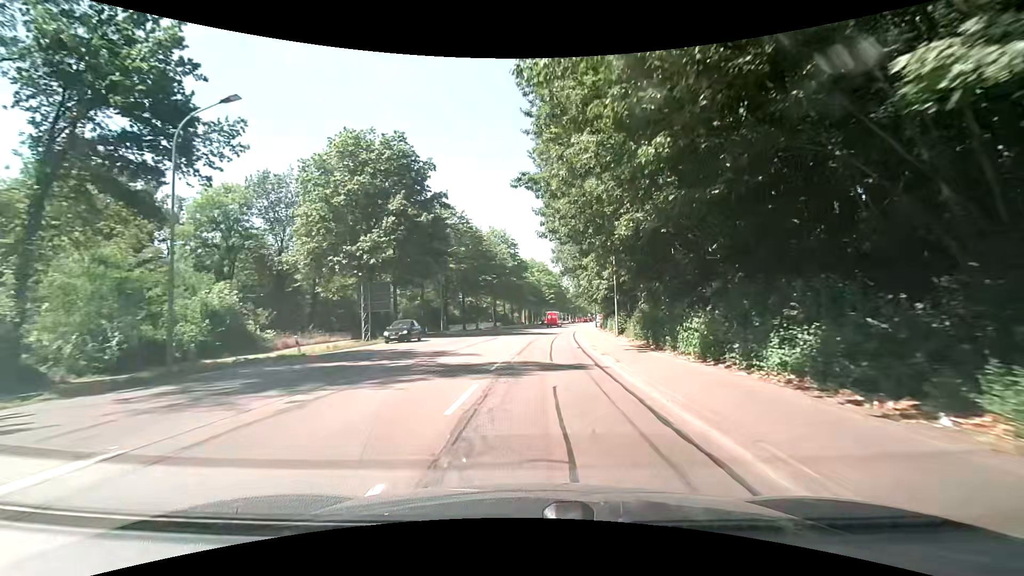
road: secondary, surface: asphalt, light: Day
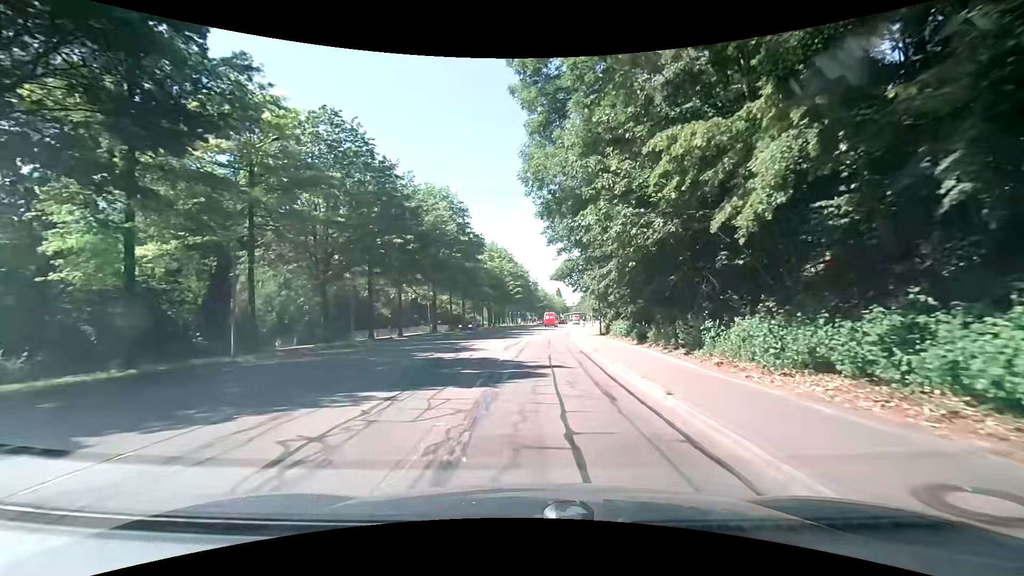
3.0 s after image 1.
(+1.6, +33.3) m; +4°
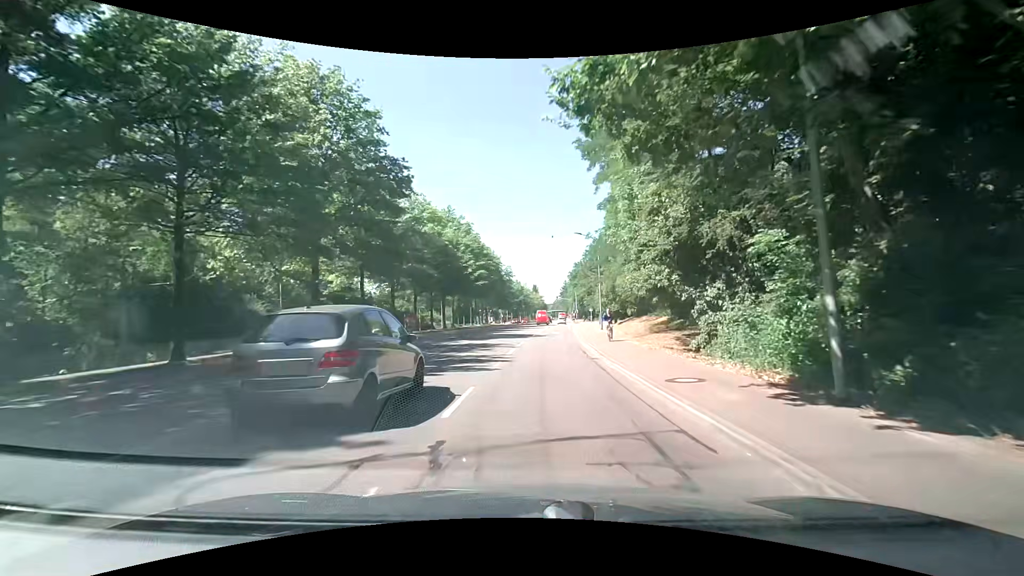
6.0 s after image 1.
(+1.3, +32.6) m; +3°
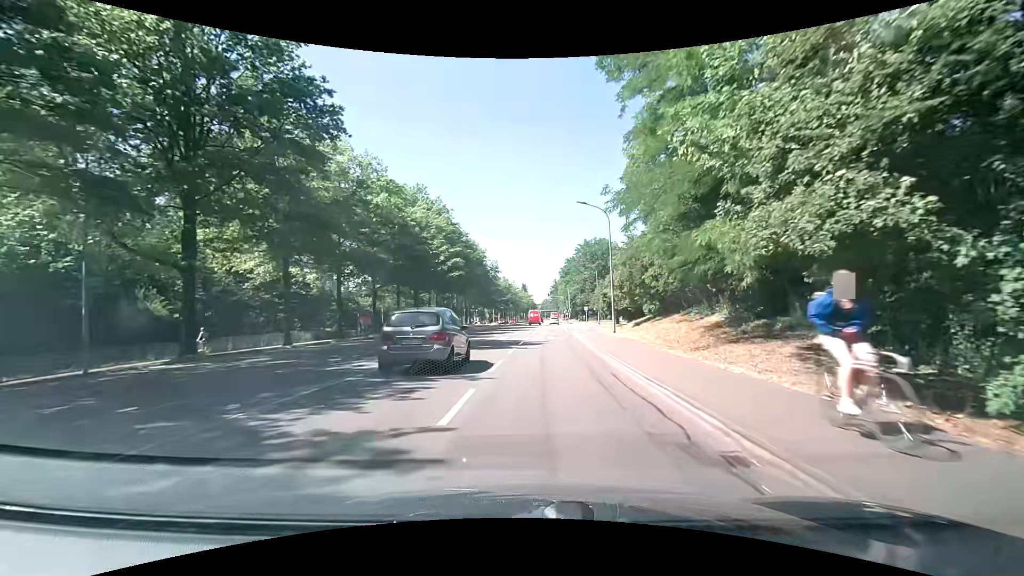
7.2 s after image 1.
(+0.2, +12.7) m; +2°
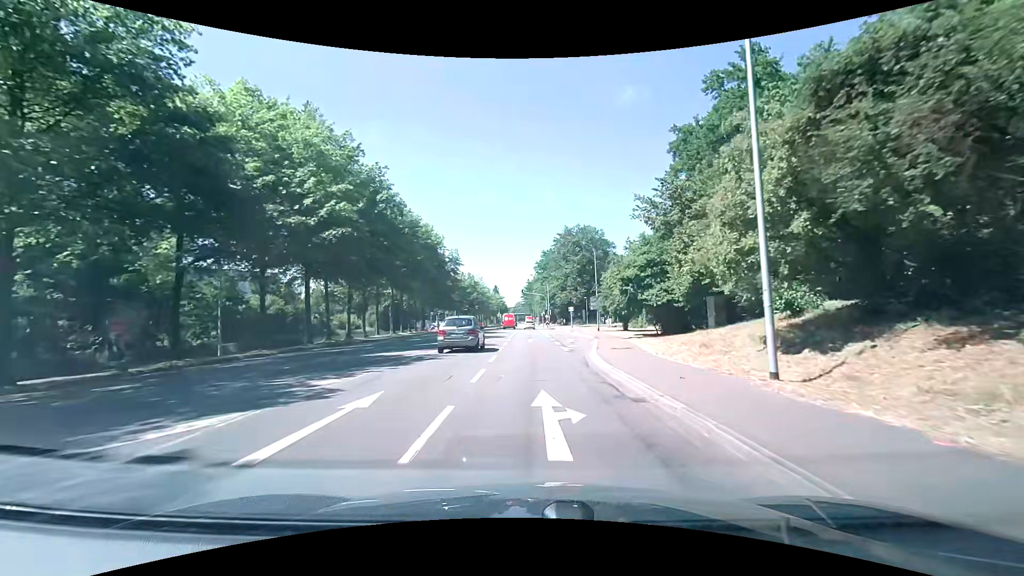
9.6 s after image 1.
(+0.4, +25.6) m; +3°
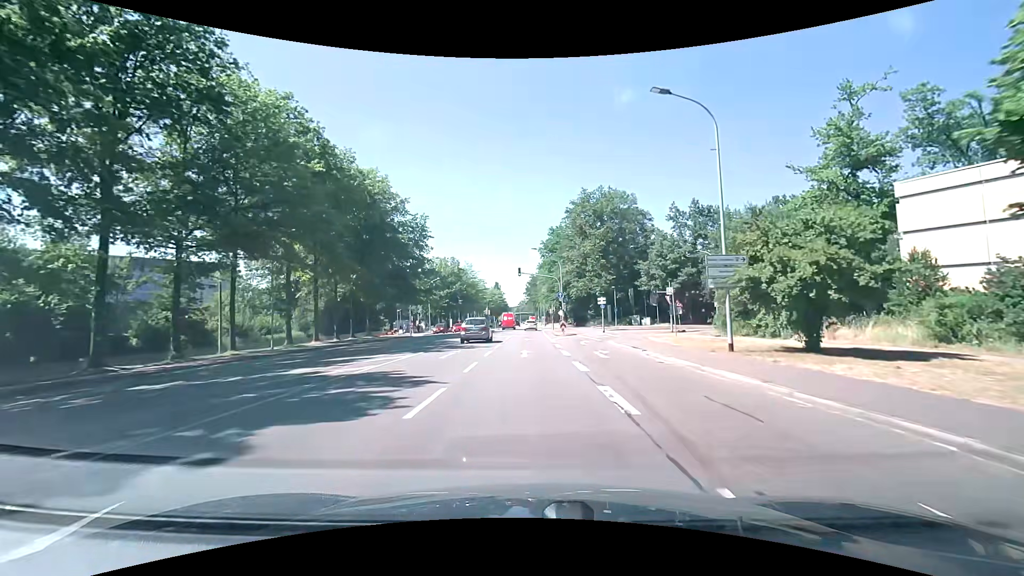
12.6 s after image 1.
(+0.3, +33.5) m; 0°
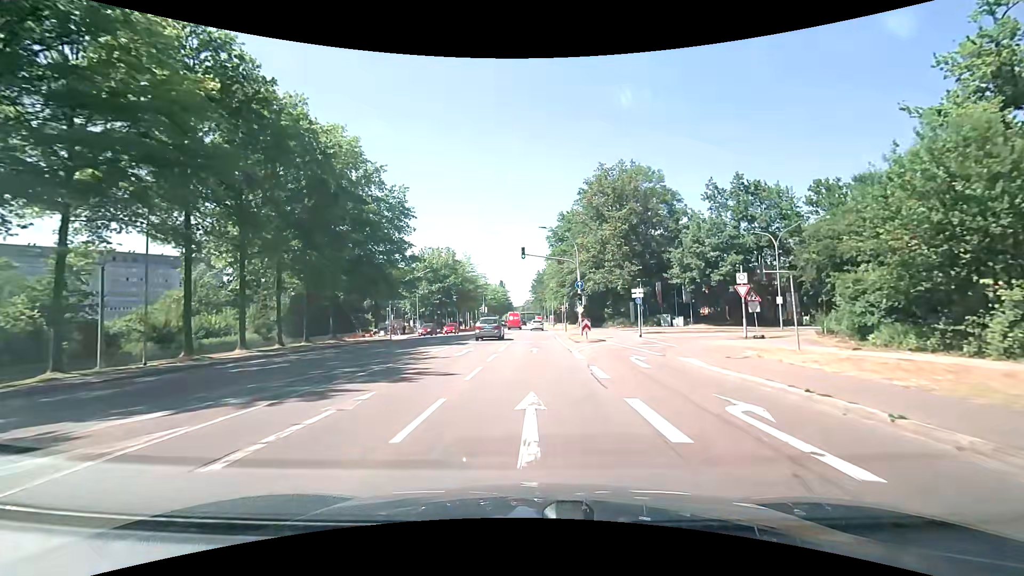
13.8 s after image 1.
(-0.2, +13.5) m; -1°
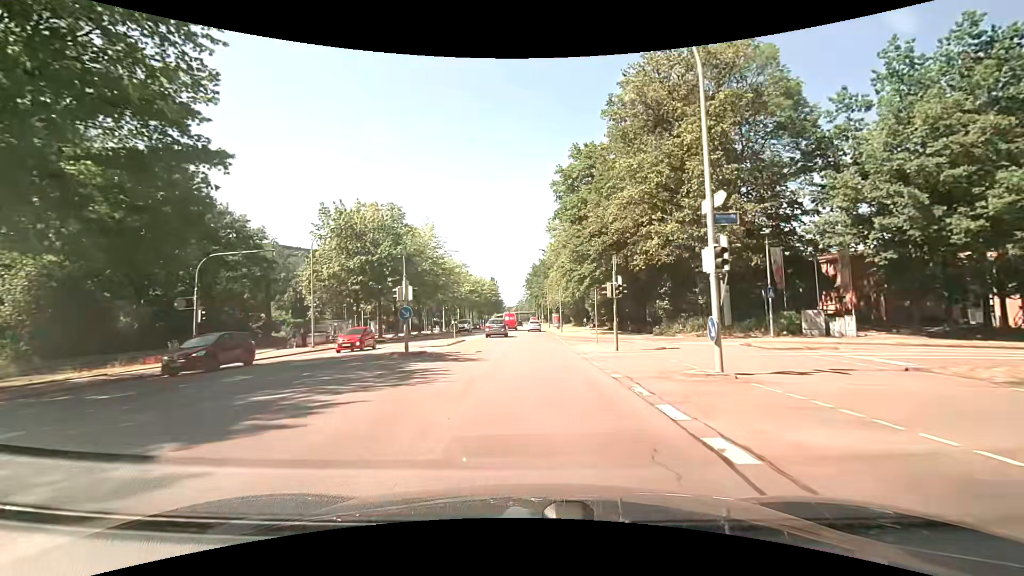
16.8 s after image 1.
(+0.1, +33.9) m; +1°
(0, +10) (0, +20) (0, +30) (0, +40) (0, +50) (0, +60) (0, +70) (0, +80) (0, +90) (0, +100) m
